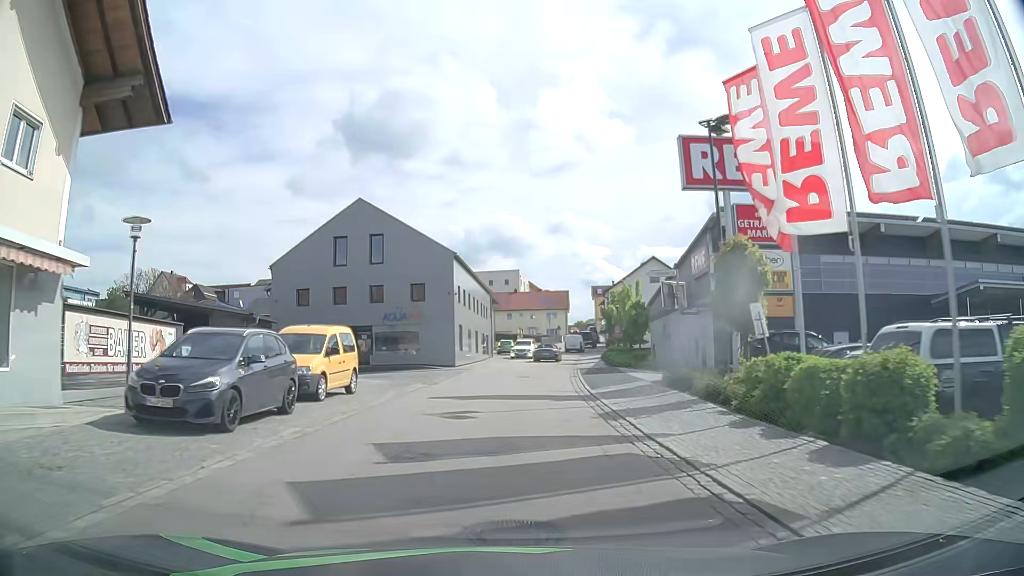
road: tertiary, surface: asphalt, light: Day
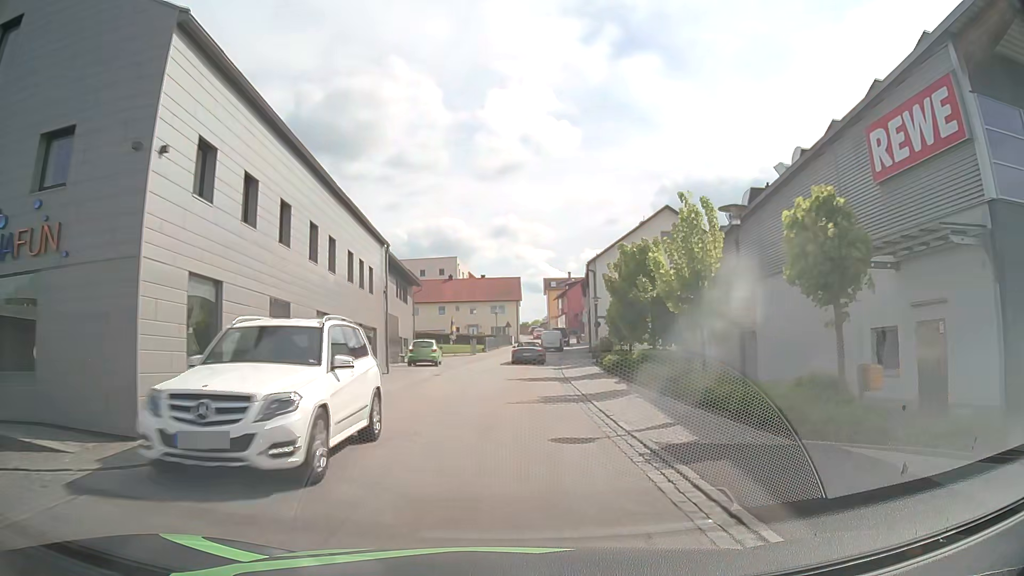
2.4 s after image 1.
(+1.3, +28.6) m; +5°
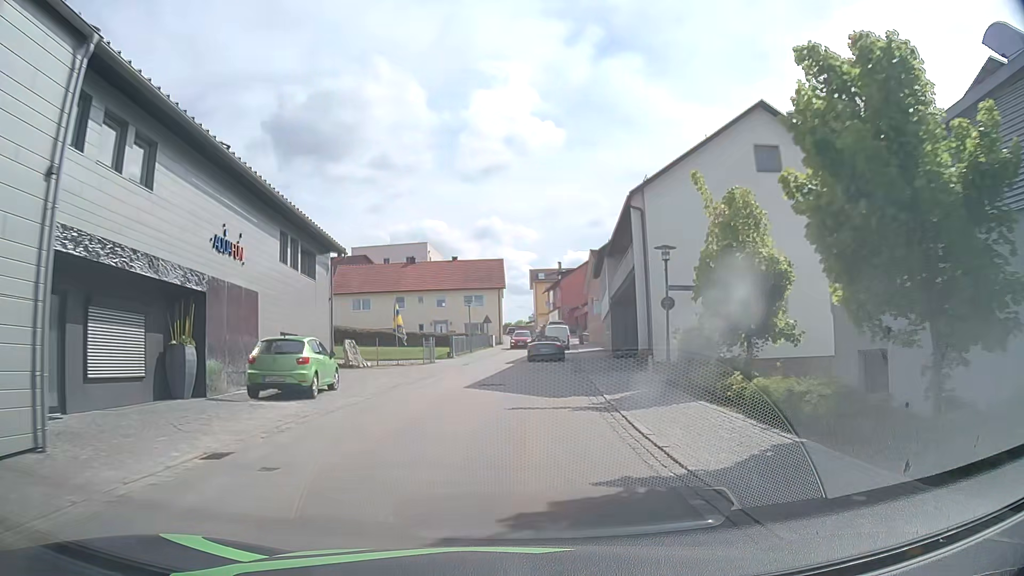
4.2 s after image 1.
(0.0, +21.2) m; +1°
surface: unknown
